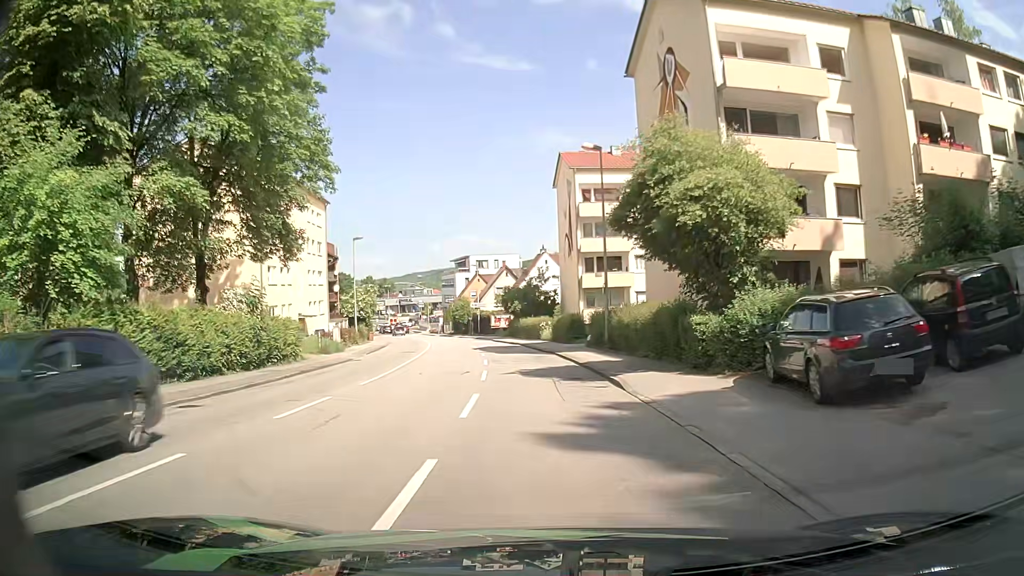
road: tertiary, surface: asphalt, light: Day
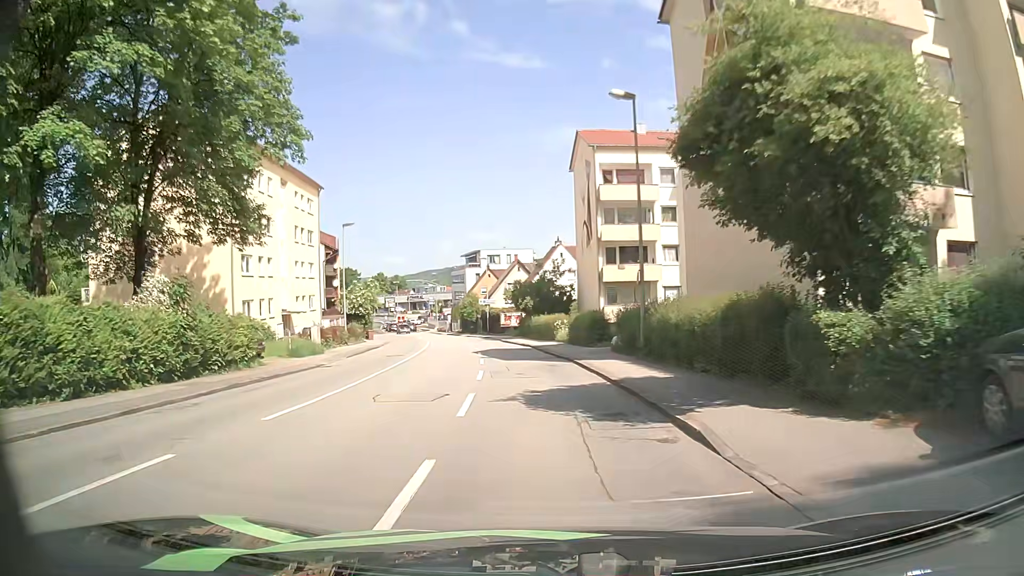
(-0.1, +6.3) m; -1°
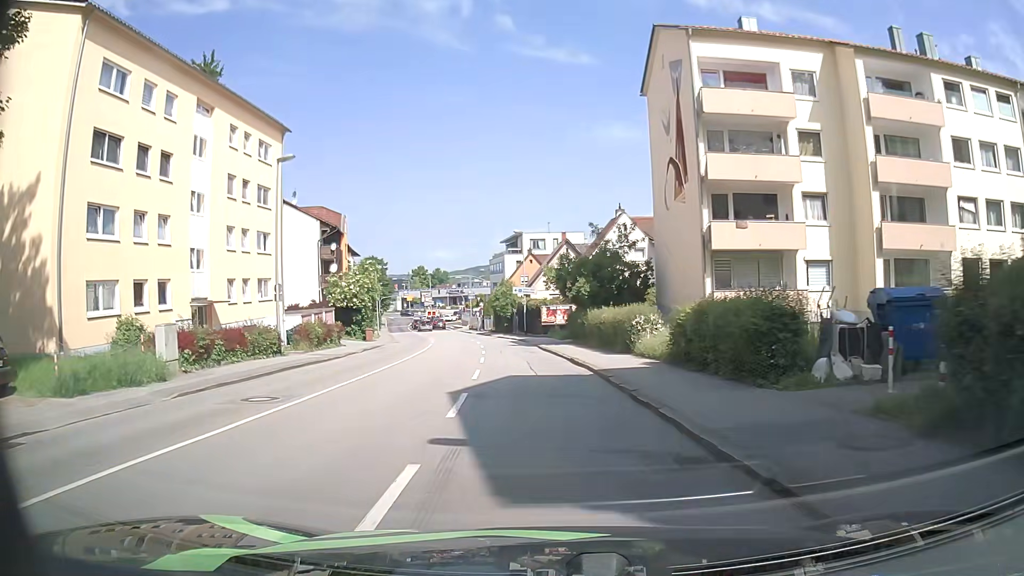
(-0.7, +18.6) m; -4°
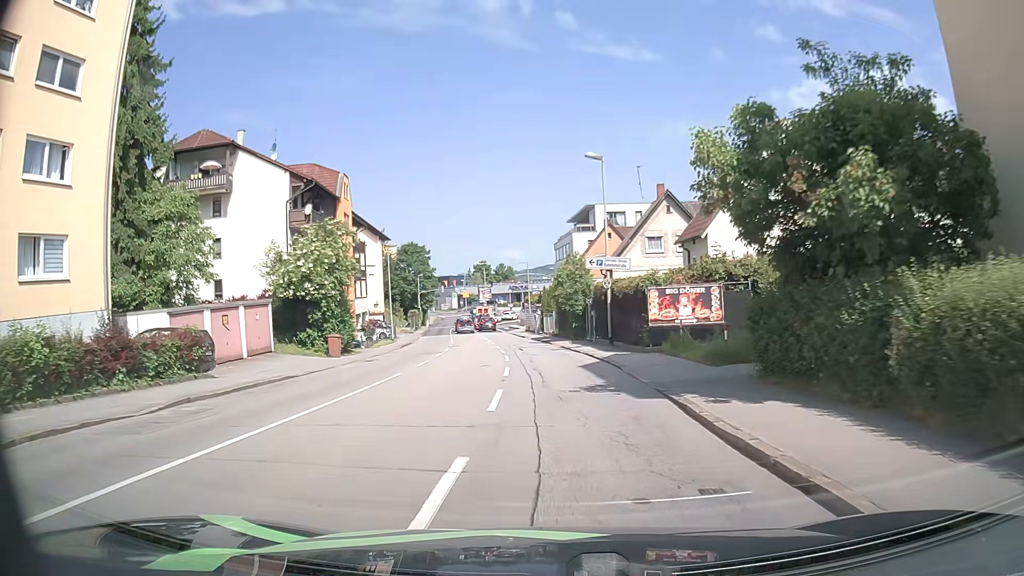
(-1.2, +23.9) m; -5°
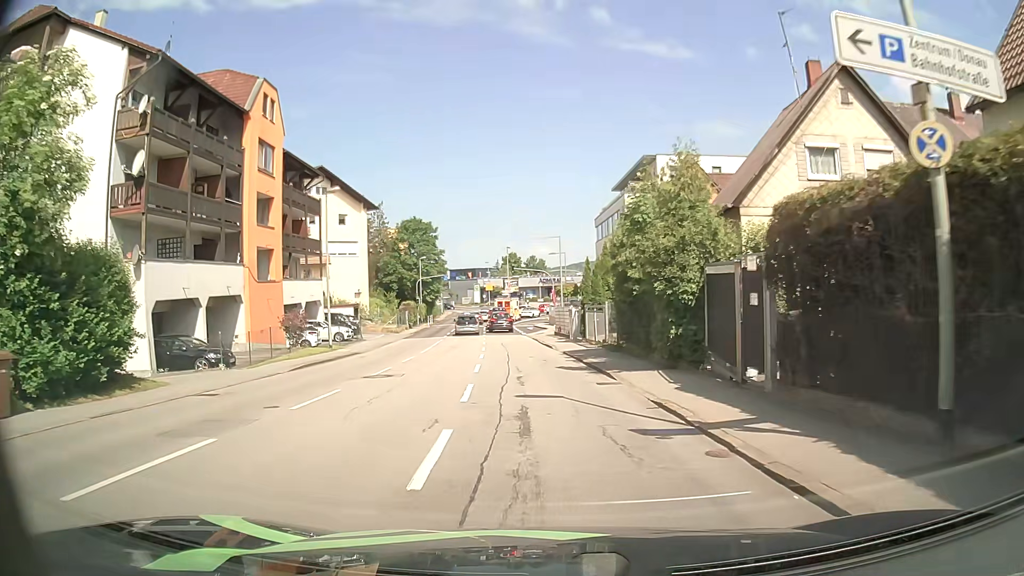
(-0.5, +23.0) m; -3°
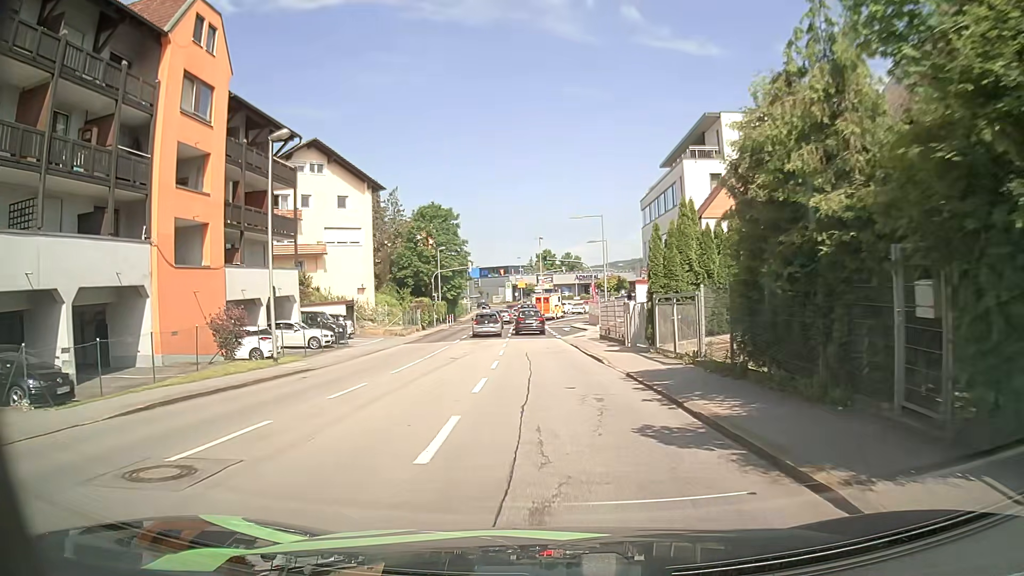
(-0.4, +11.0) m; -4°
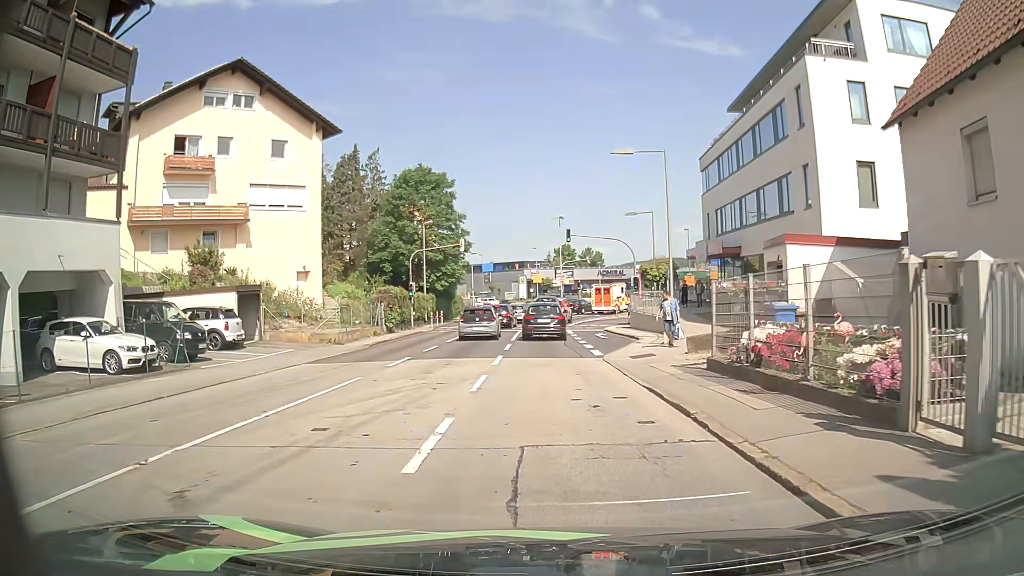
(-0.2, +18.2) m; -1°
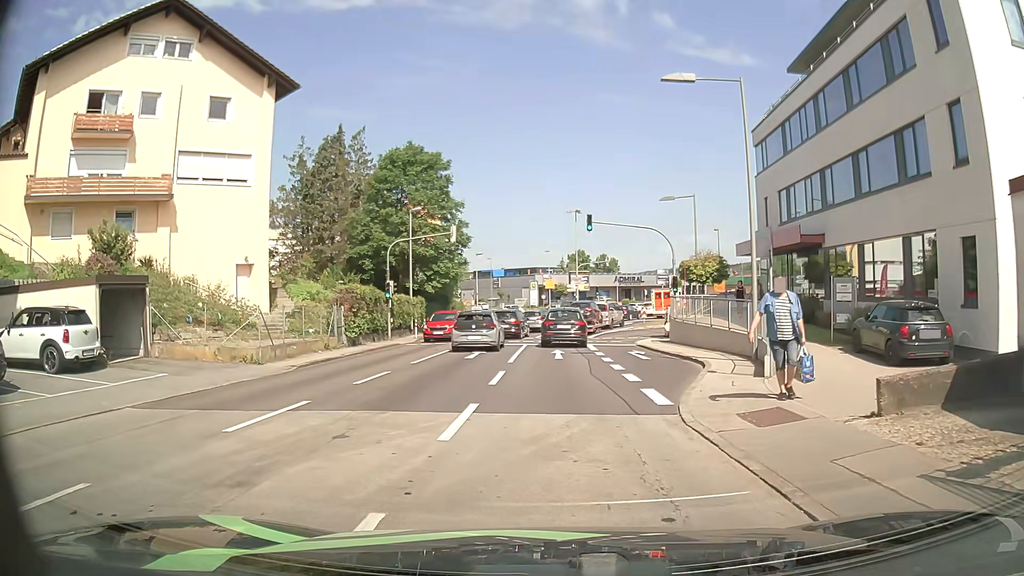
(-0.1, +9.8) m; -2°
